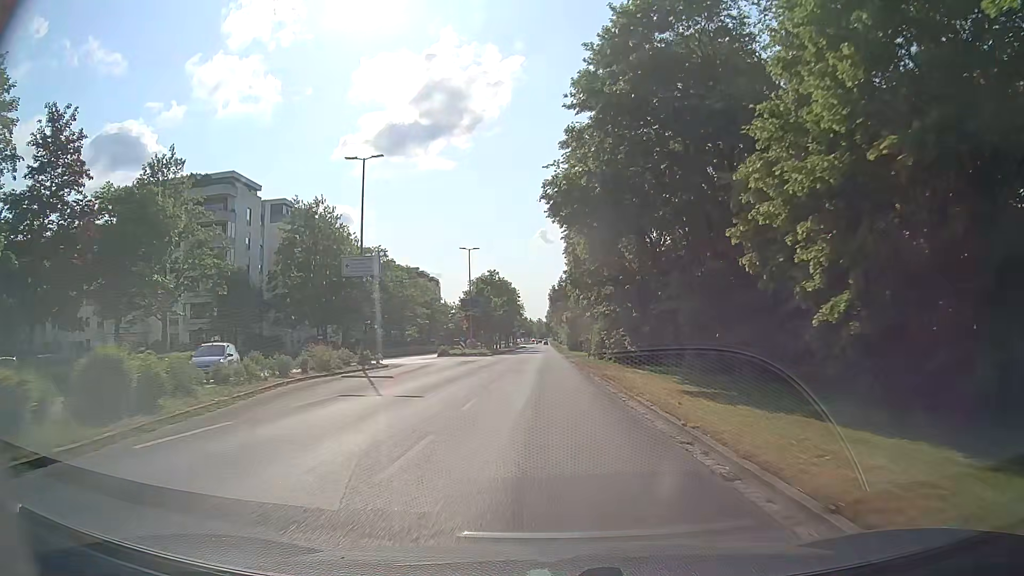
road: tertiary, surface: asphalt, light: Day
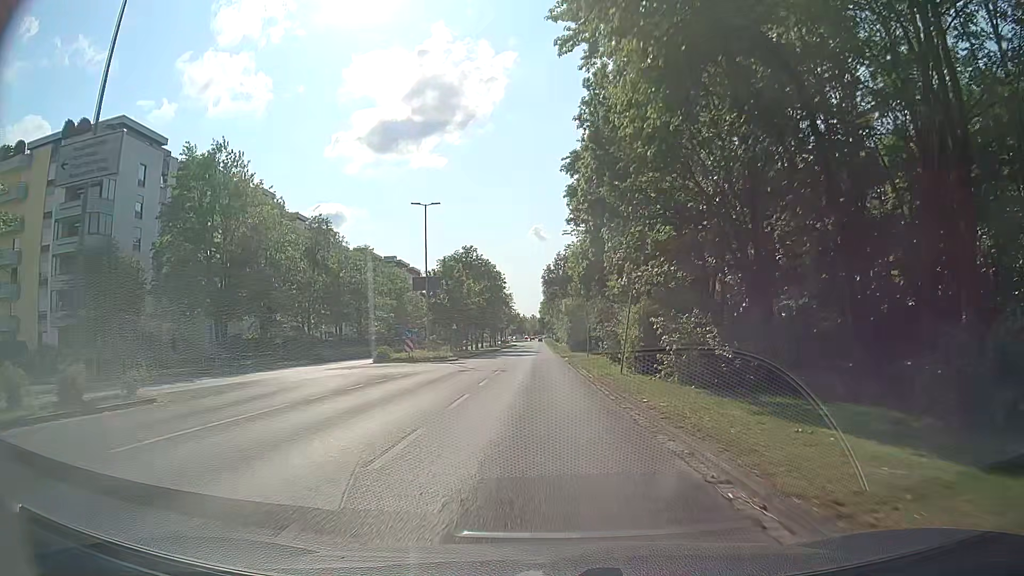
(+0.3, +22.3) m; +1°
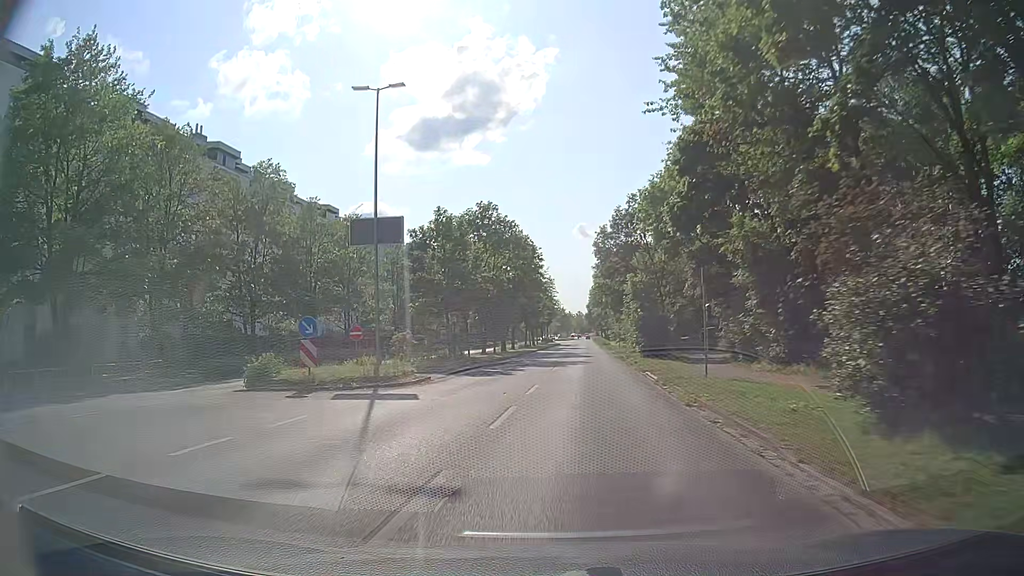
(-0.5, +23.2) m; -4°
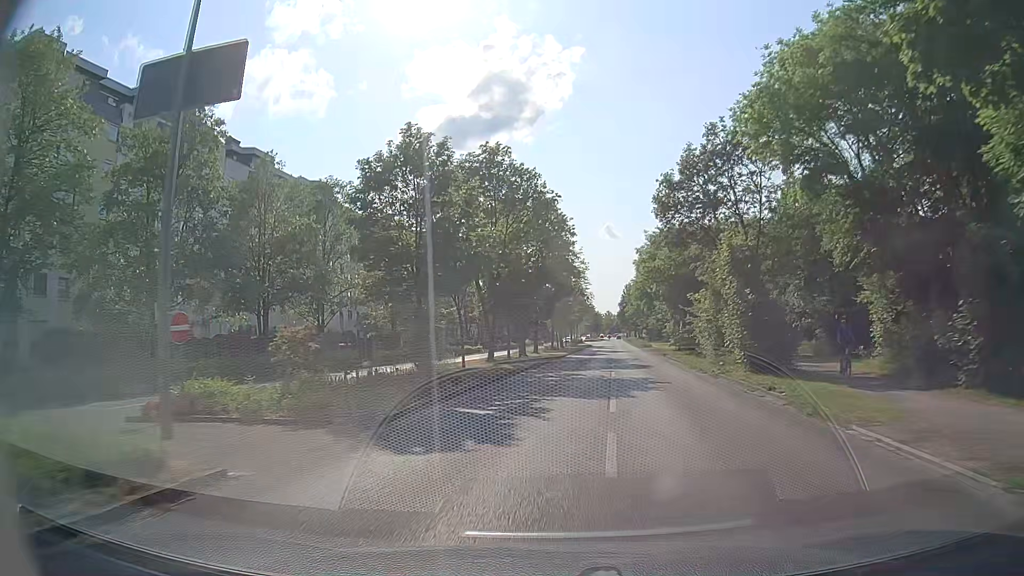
(-0.4, +15.6) m; -3°
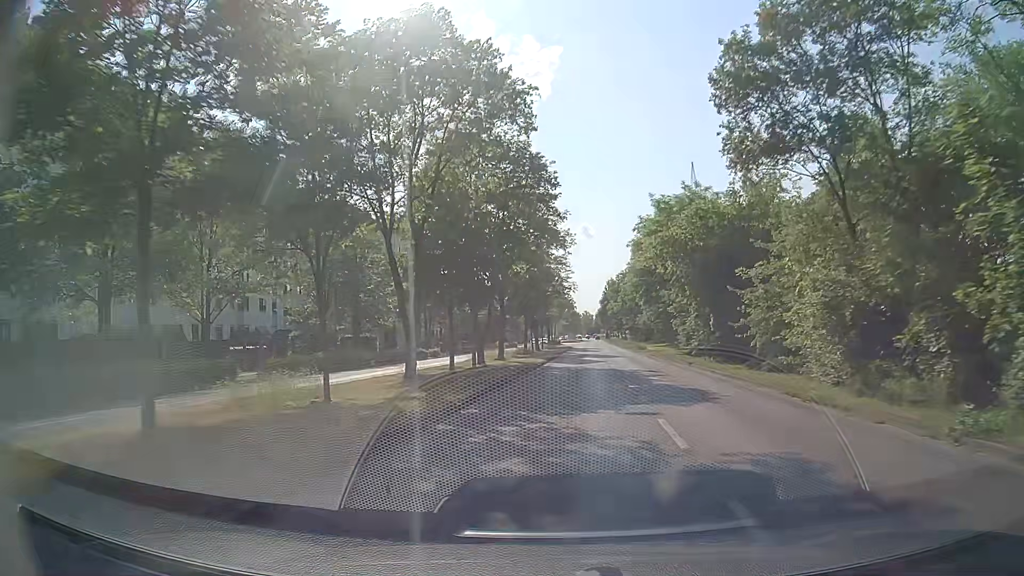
(+0.3, +15.4) m; +2°
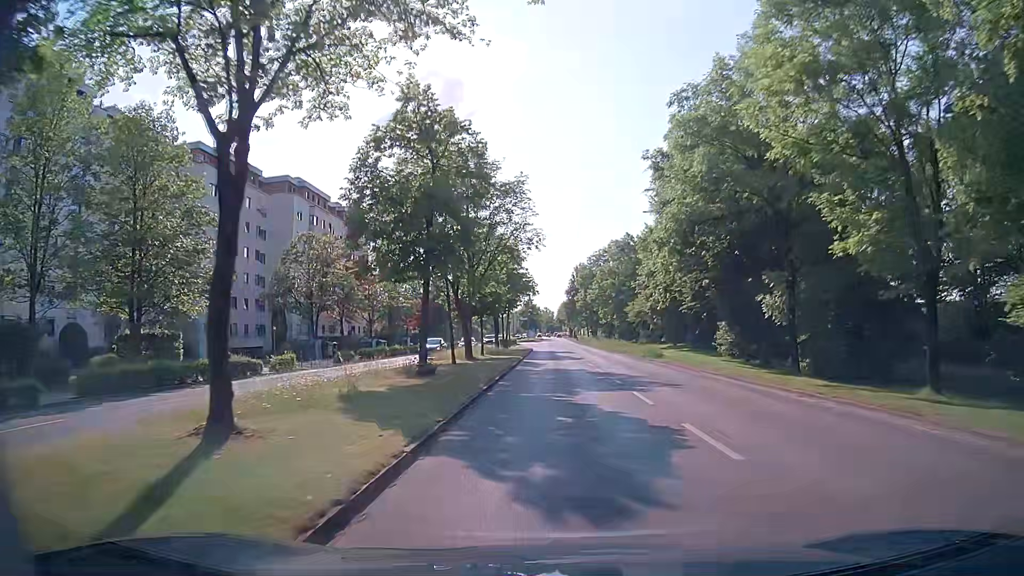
(+0.9, +30.5) m; +4°
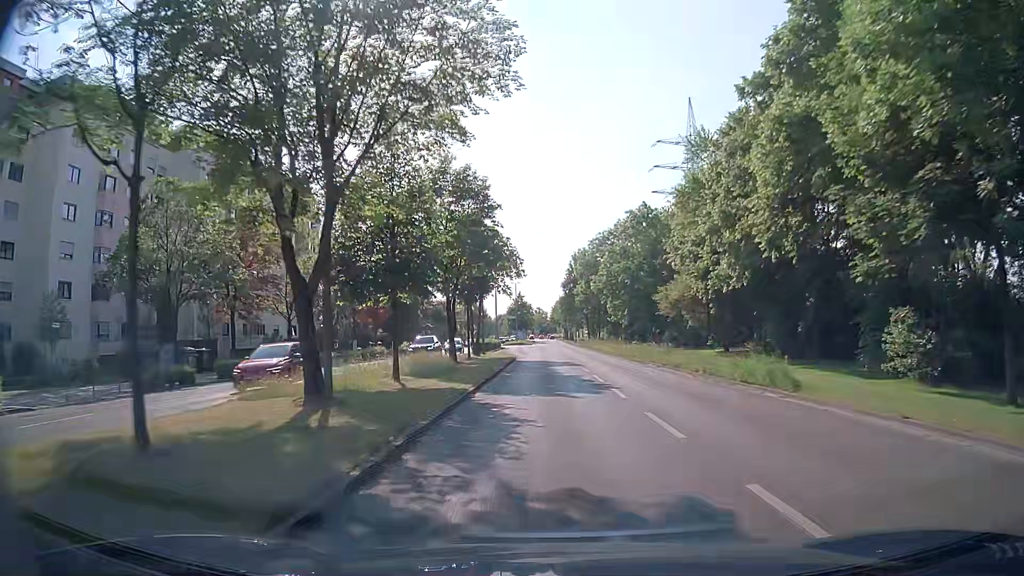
(+0.1, +22.7) m; 0°
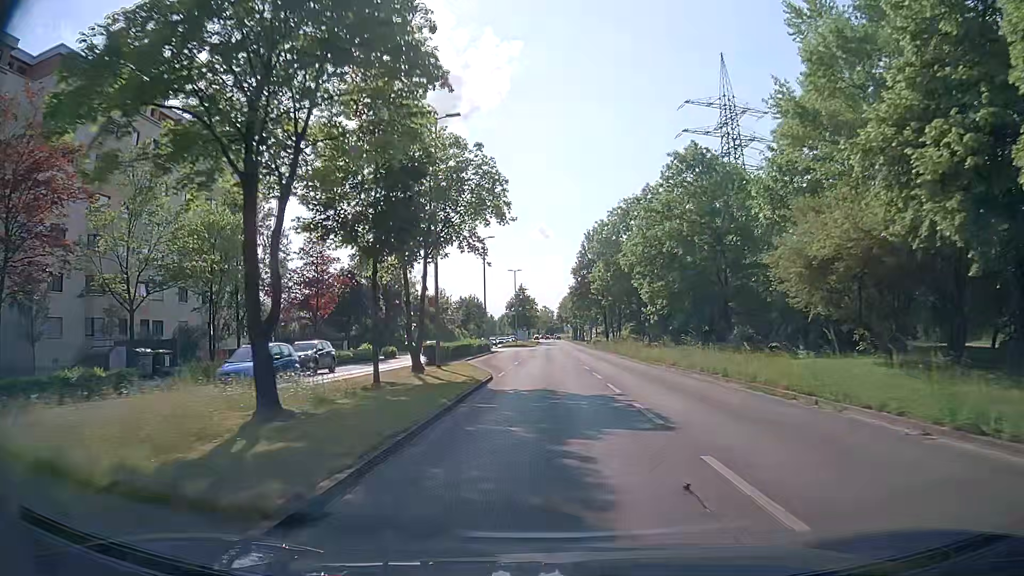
(+0.1, +23.0) m; 0°
(0, +10) (0, +20) (0, +30) (0, +40) (0, +50) (0, +60) (0, +70) (-1, +80) (-1, +90) (-1, +100) m
